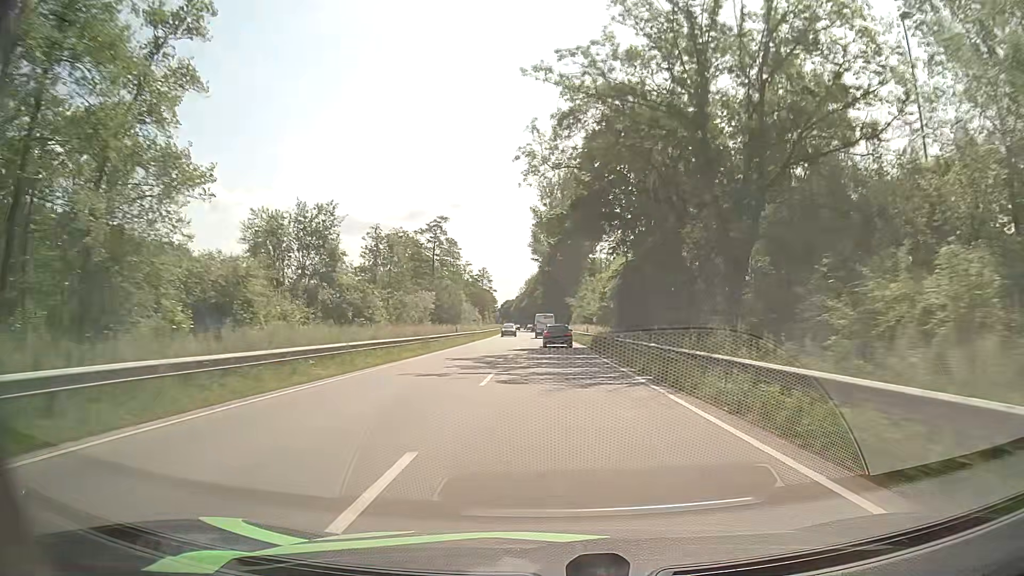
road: primary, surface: asphalt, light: Day
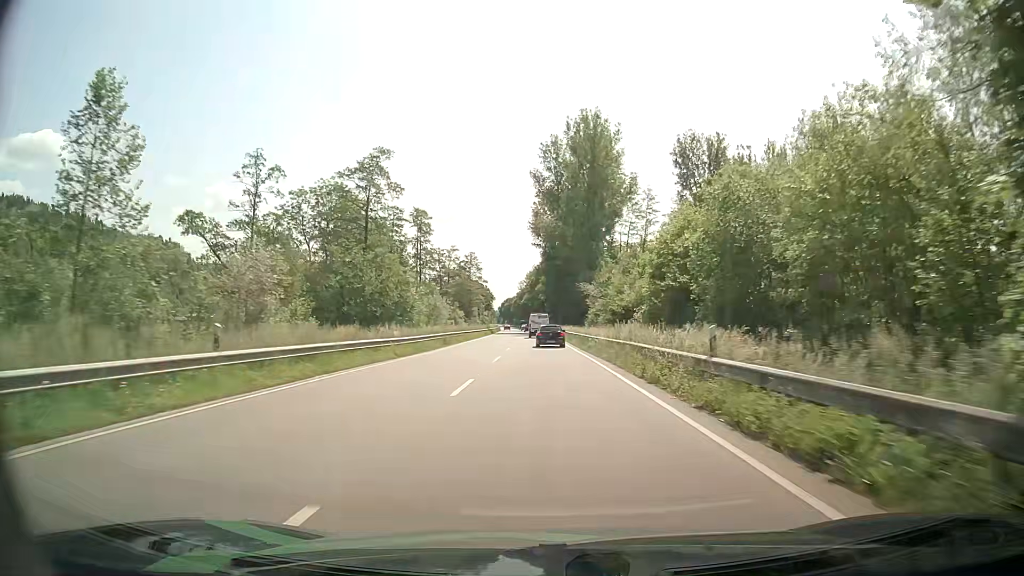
(0.0, +38.1) m; 0°
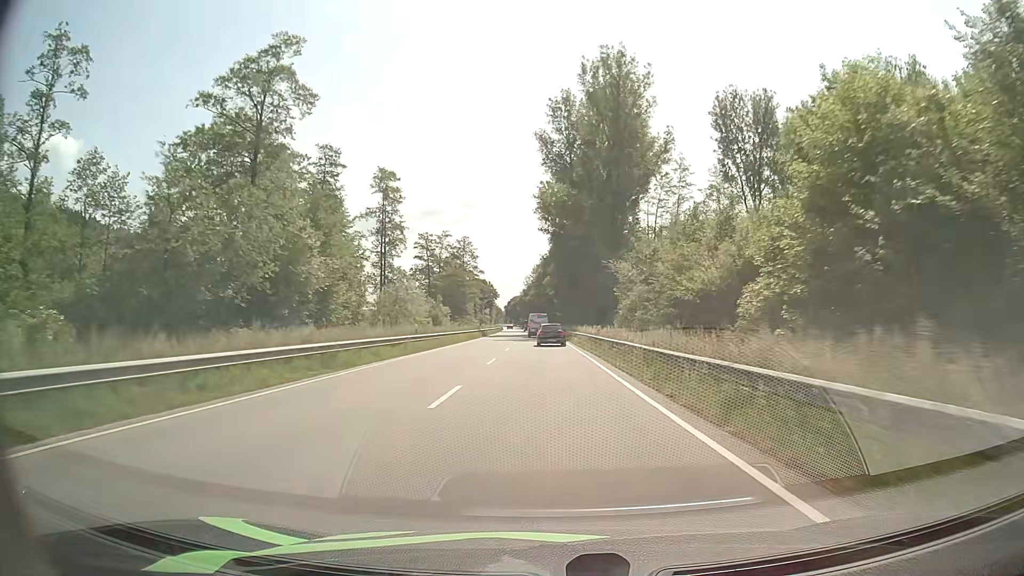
(-0.2, +25.6) m; -1°
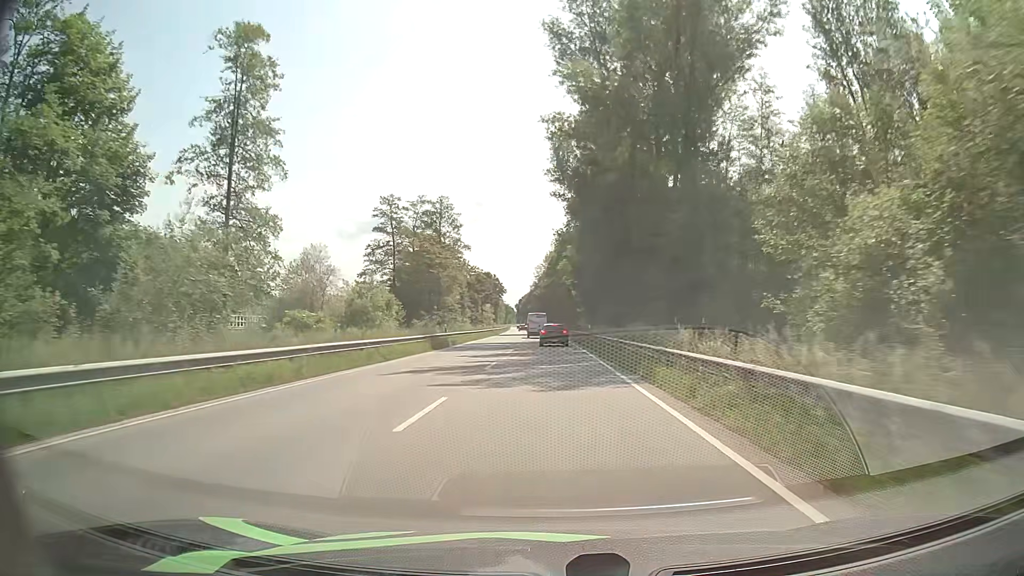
(-0.2, +38.5) m; -1°
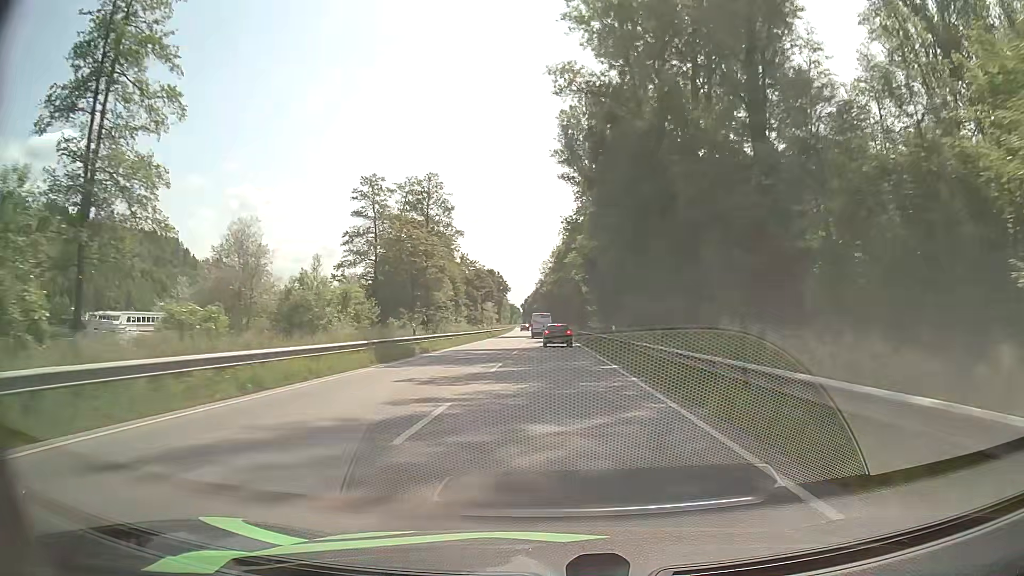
(-0.1, +12.8) m; -1°
(0, +10) (0, +20) (0, +30) (0, +40) (-1, +50) (-1, +60) (-1, +70) (-1, +80) (-1, +90) (-1, +100) m
